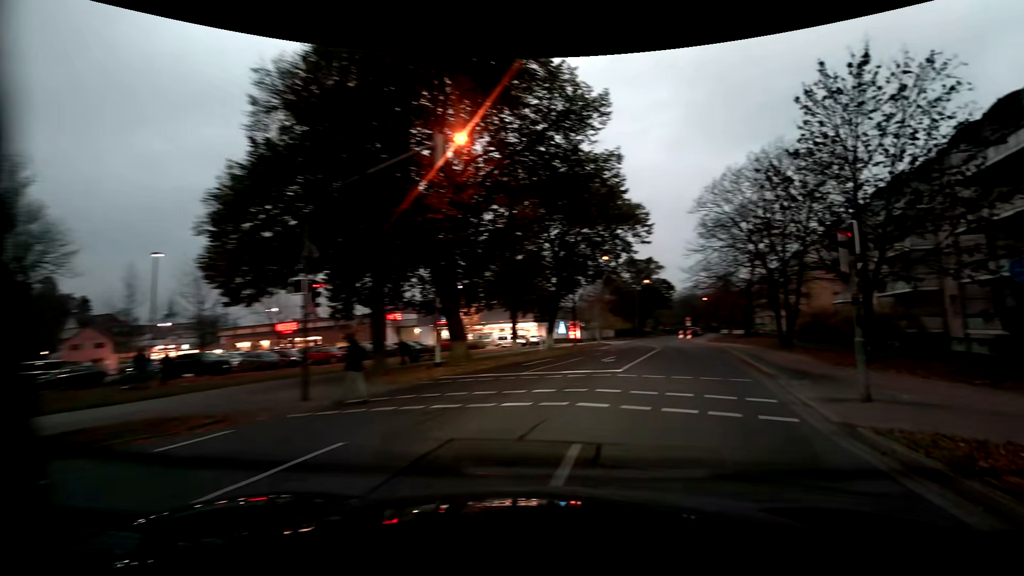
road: residential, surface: asphalt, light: Dusk
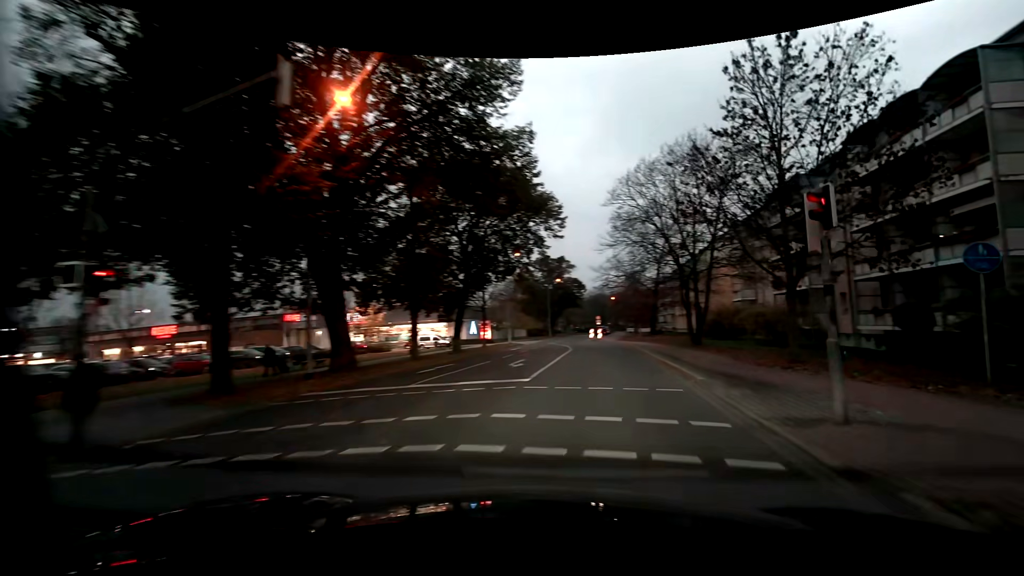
(+0.3, +3.3) m; +9°
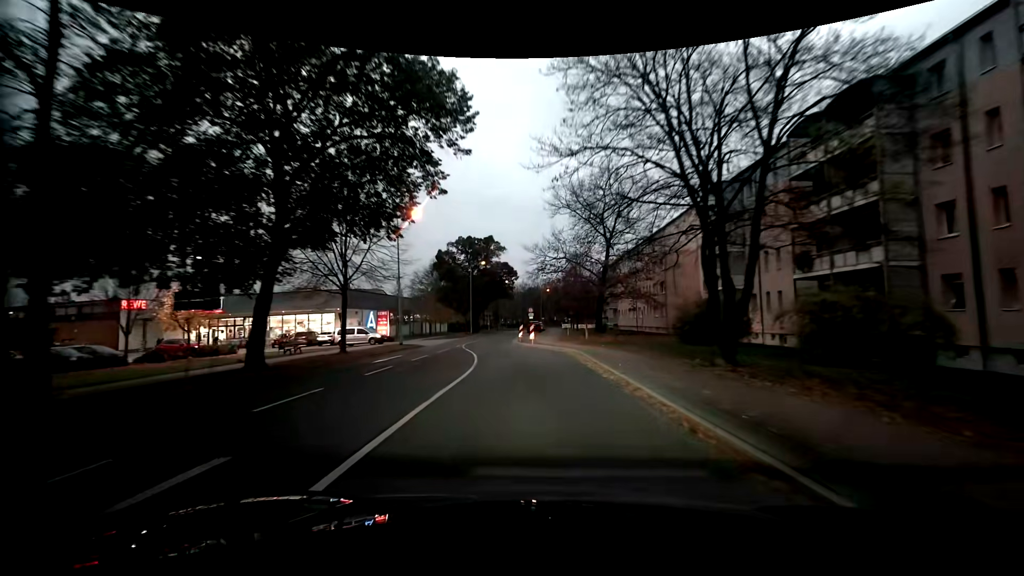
(+1.9, +17.3) m; +7°
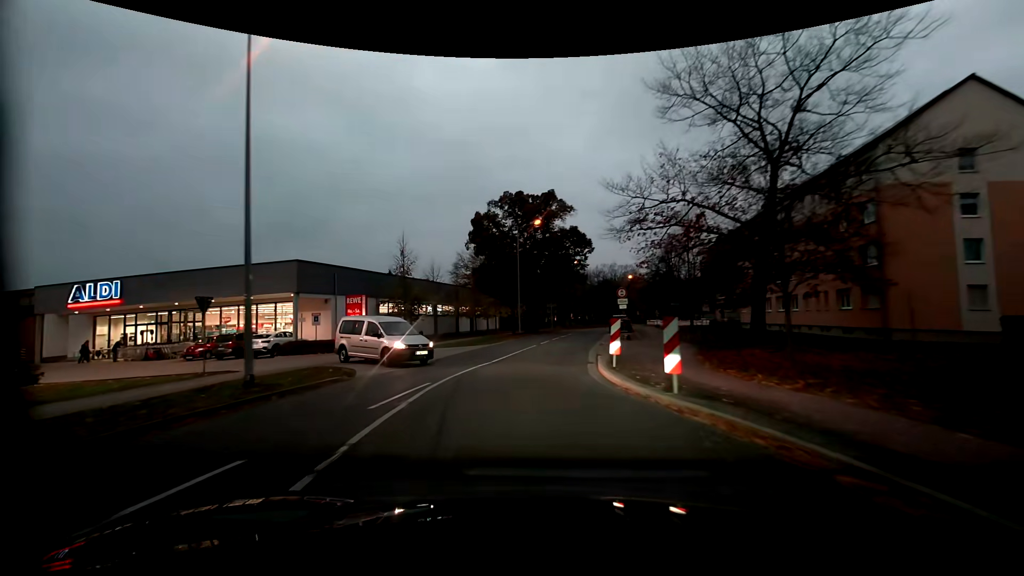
(-0.9, +24.8) m; -7°
